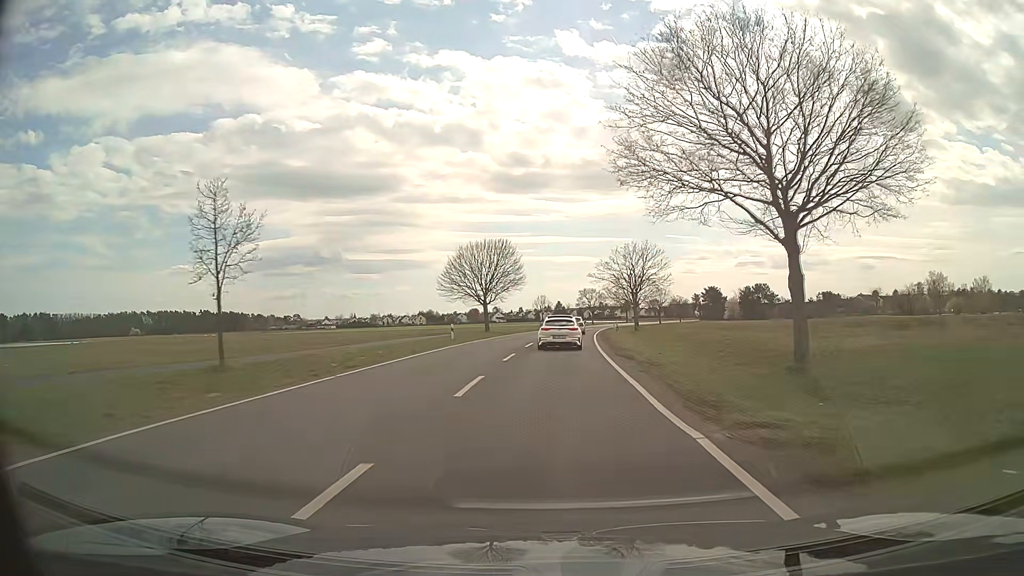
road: secondary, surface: asphalt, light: Day
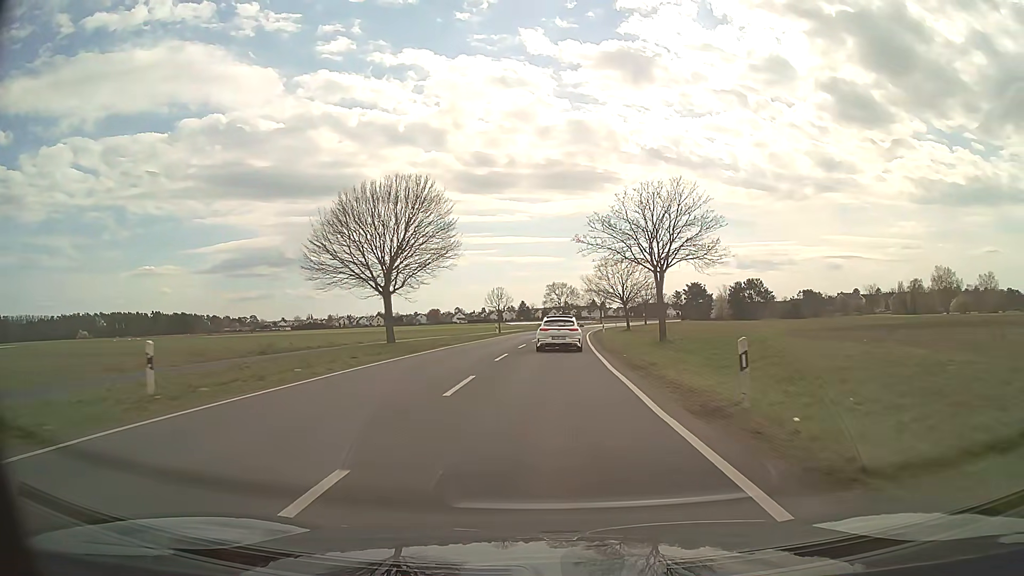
(+0.7, +29.2) m; +3°
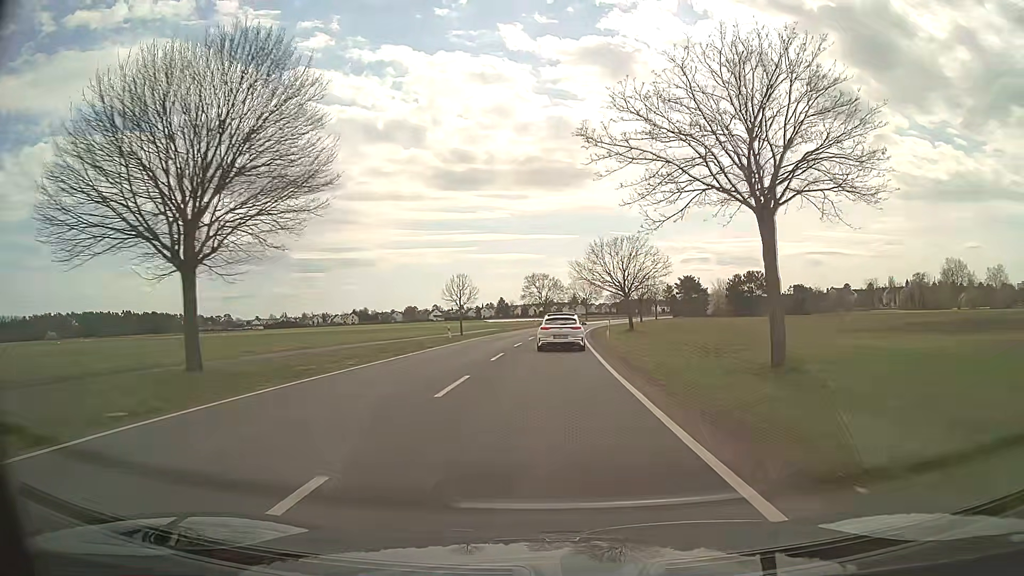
(+0.3, +19.6) m; +2°
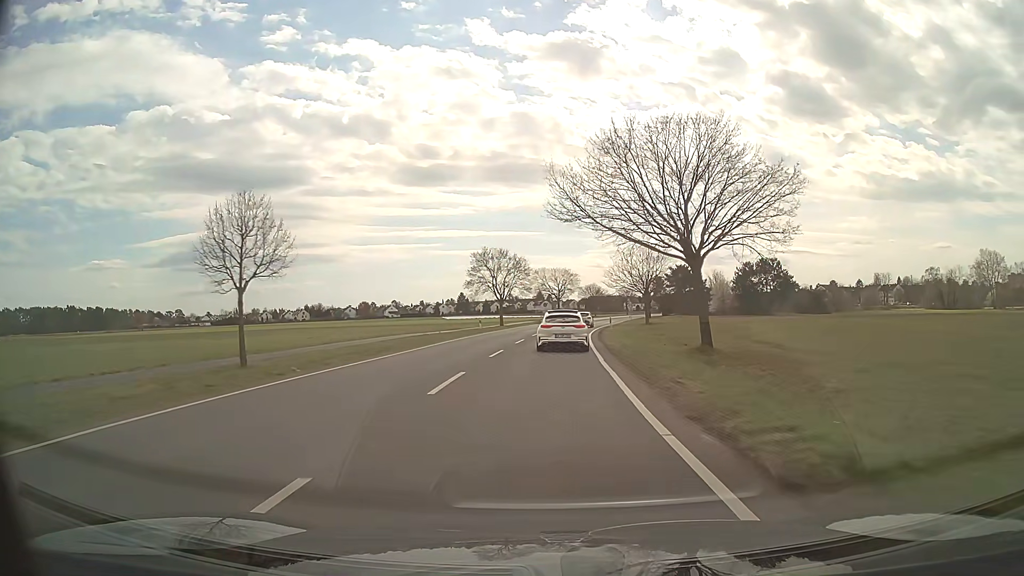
(+0.8, +38.7) m; +3°
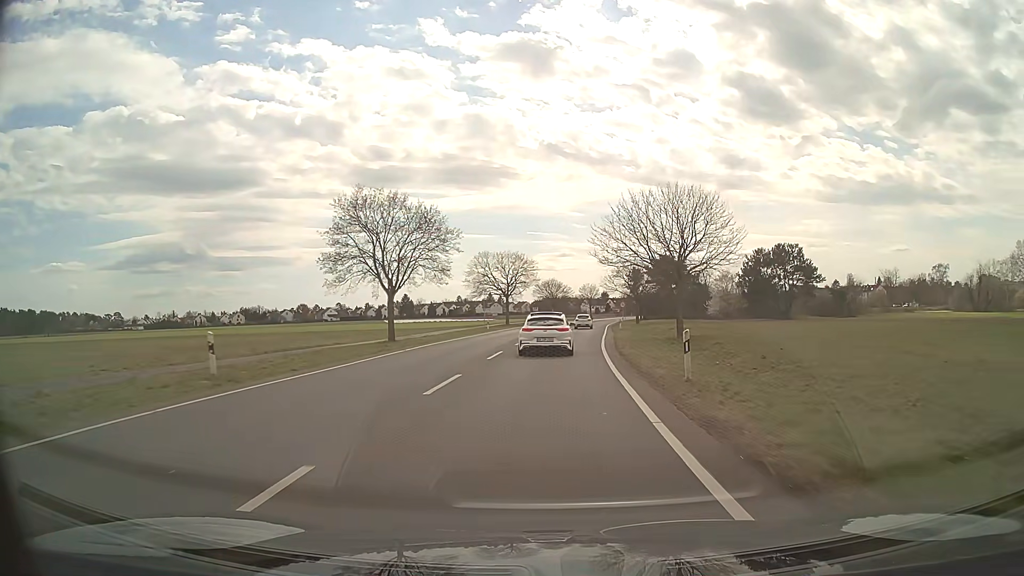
(+1.1, +38.0) m; +4°
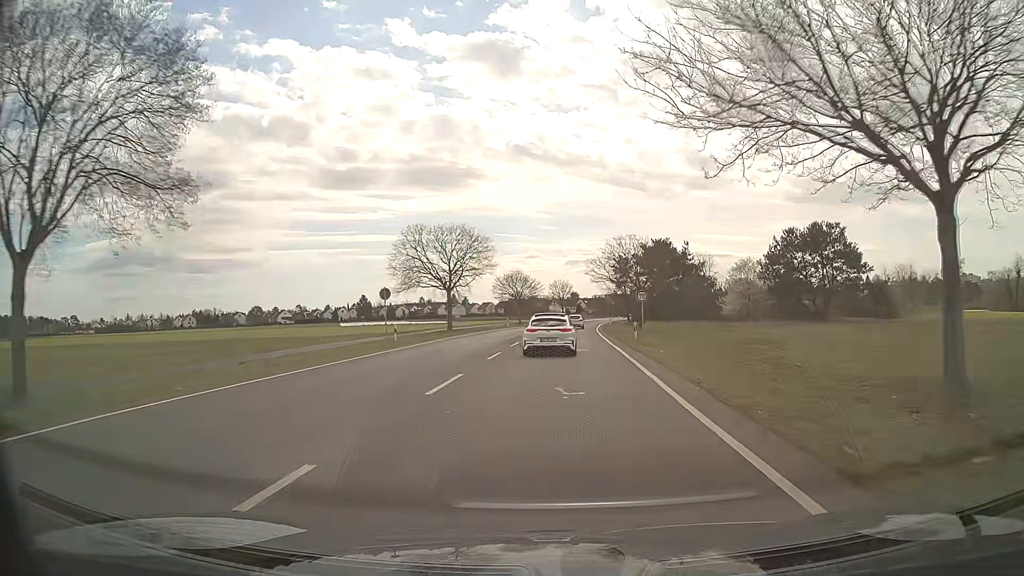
(+0.8, +28.8) m; +3°
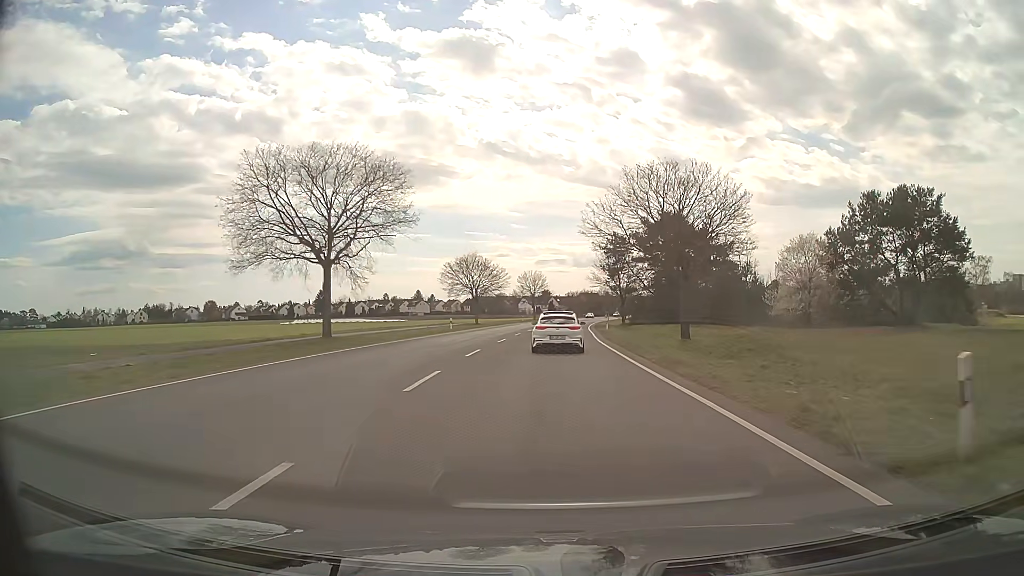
(+0.6, +29.4) m; +2°
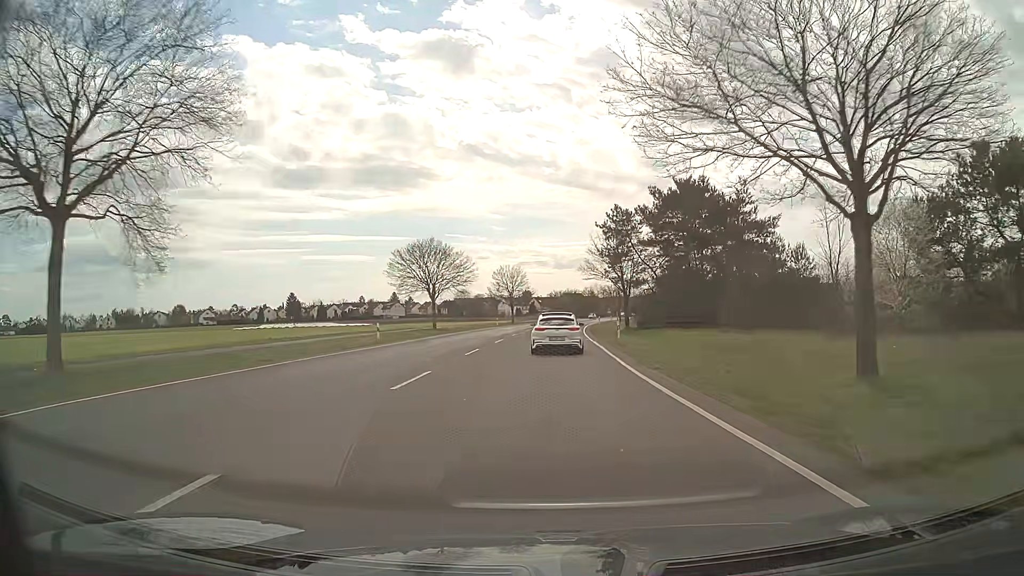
(+0.3, +20.0) m; +2°
(0, +10) (0, +20) (+1, +30) (+1, +40) (+2, +50) (+2, +60) (+3, +70) (+4, +80) (+5, +90) (+6, +100) m
